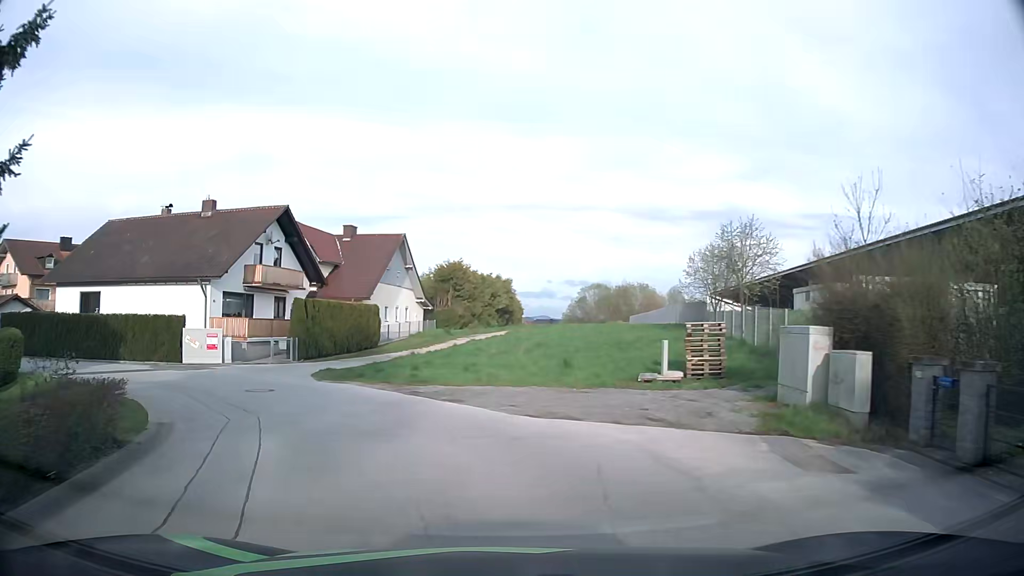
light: Day
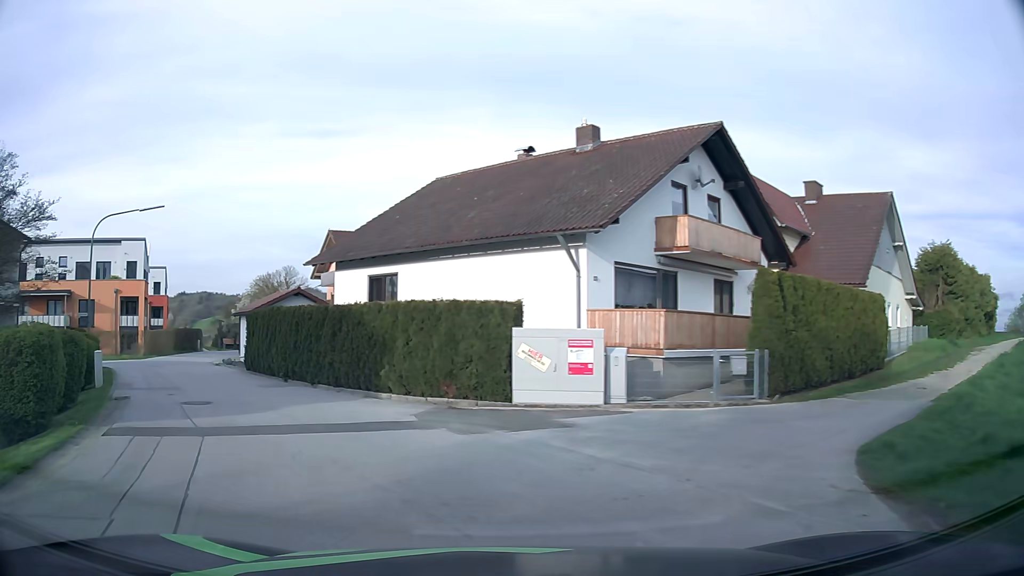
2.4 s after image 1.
(-4.9, +16.0) m; -36°
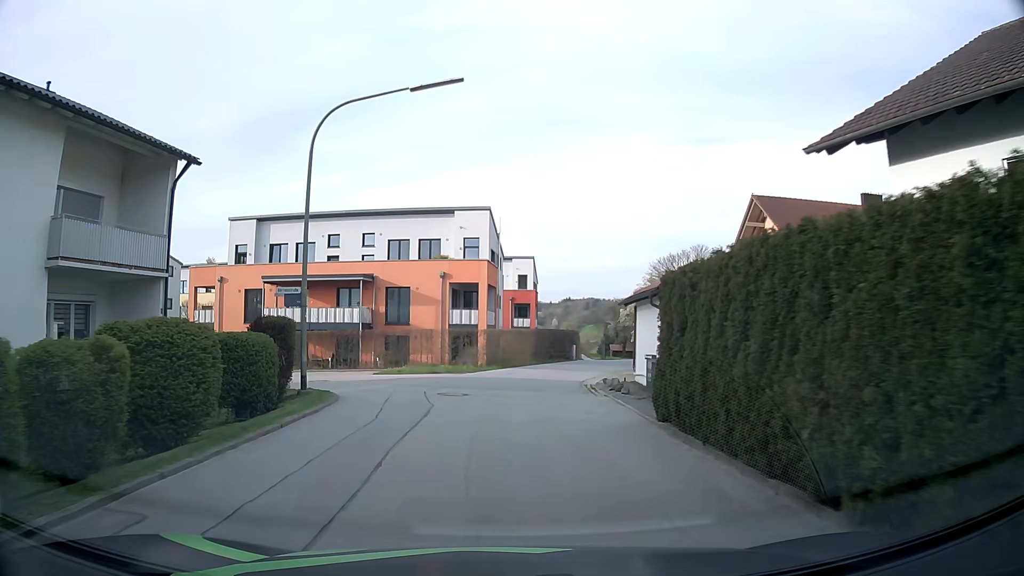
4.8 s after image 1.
(-6.2, +16.3) m; -33°
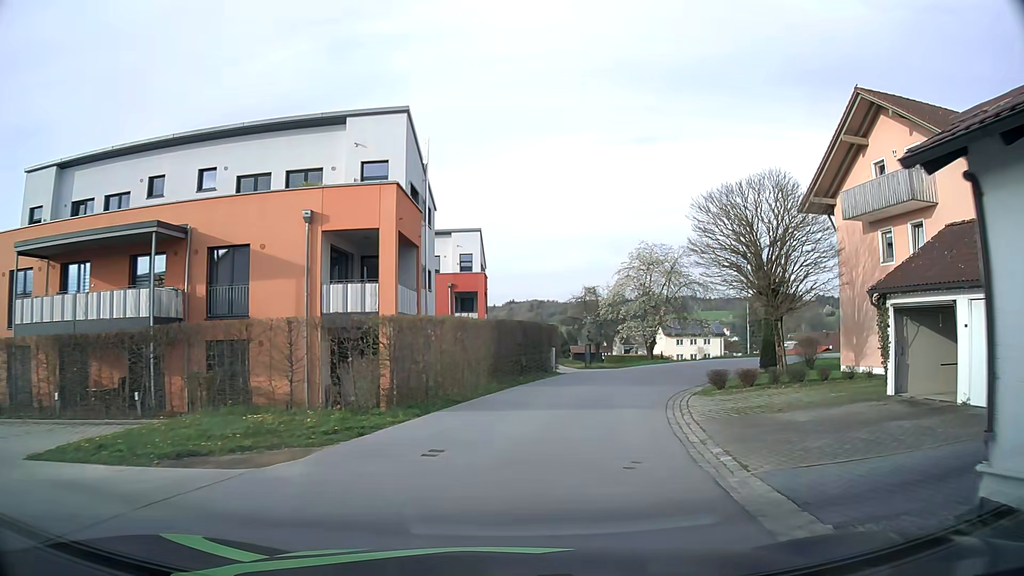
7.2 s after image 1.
(+0.2, +20.3) m; +4°
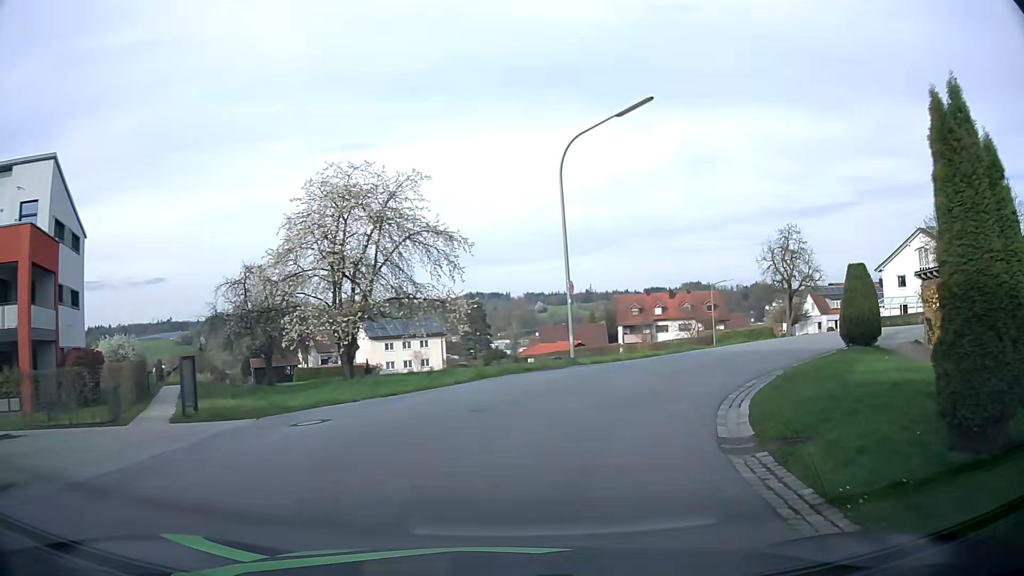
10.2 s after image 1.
(+5.0, +25.5) m; +24°
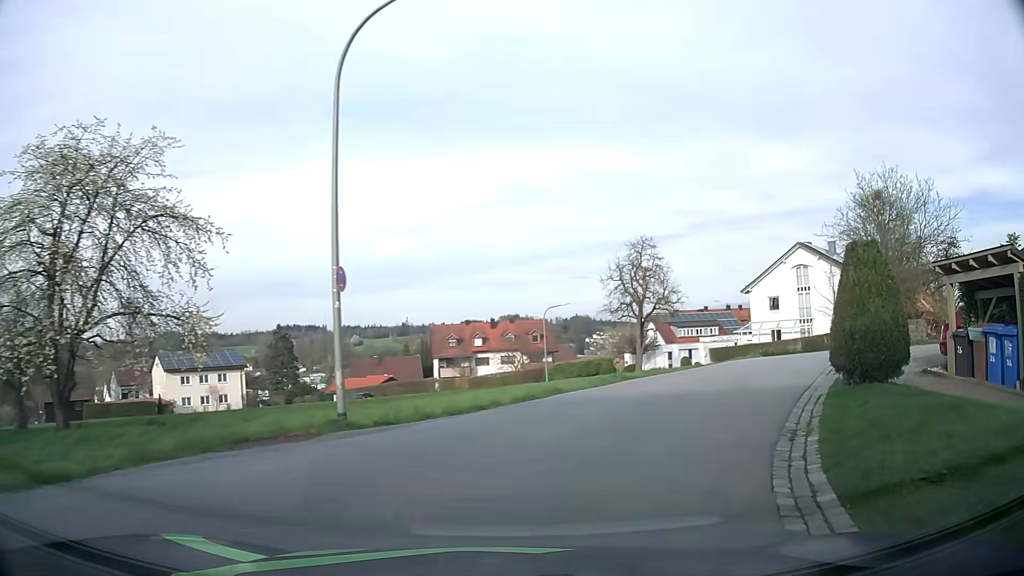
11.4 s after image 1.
(+1.4, +9.6) m; +16°
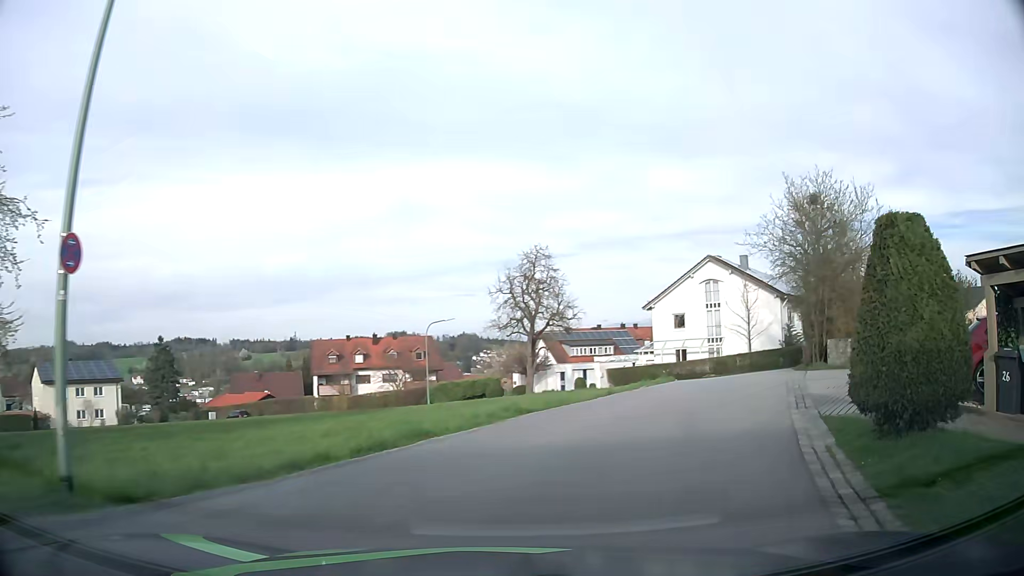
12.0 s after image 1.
(+0.5, +4.7) m; +10°
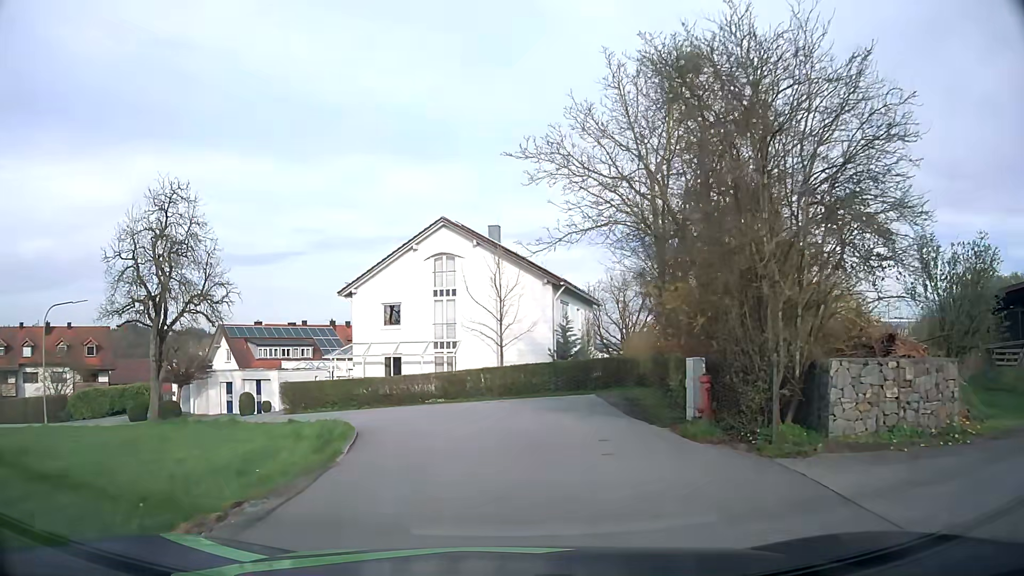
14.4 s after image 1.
(+4.7, +17.5) m; +23°
(0, +10) (-2, +20) (-8, +28) (-16, +32) (-26, +35) (-36, +37) (-46, +38) (-55, +41) (-65, +43) (-75, +46) m
